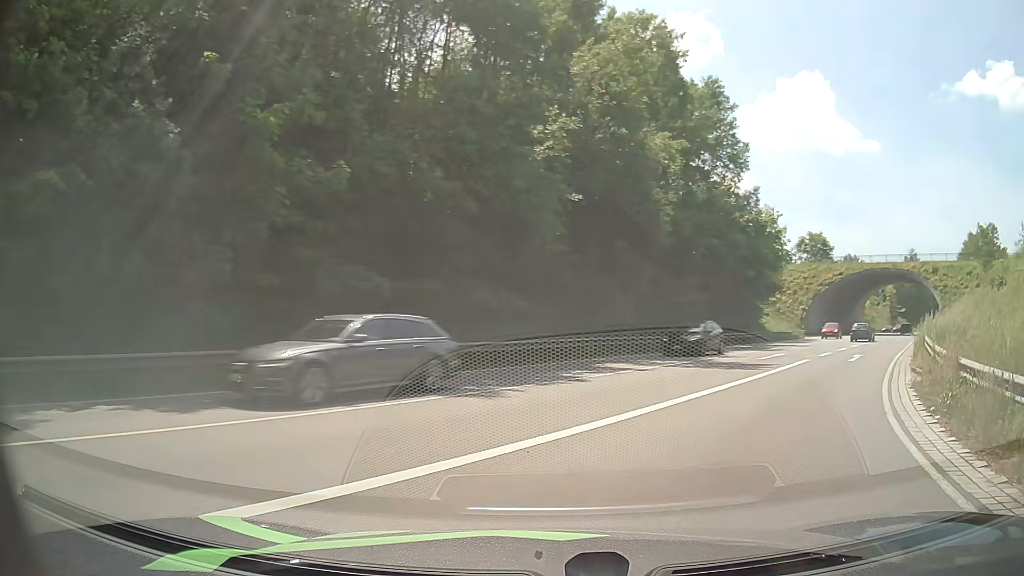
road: primary_link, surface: asphalt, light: Day
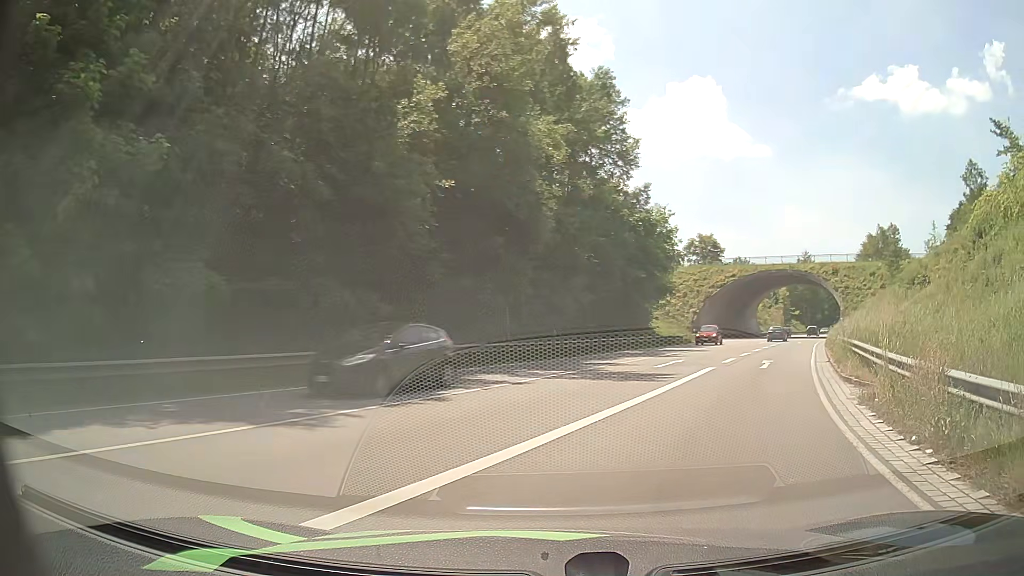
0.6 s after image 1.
(+0.3, +3.1) m; +9°
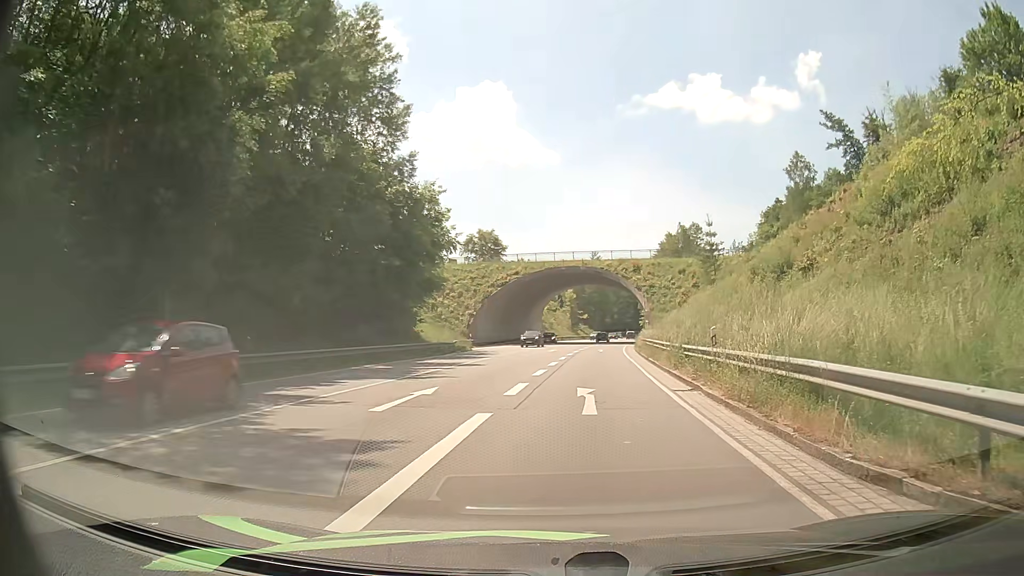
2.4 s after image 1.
(+2.4, +11.0) m; +20°
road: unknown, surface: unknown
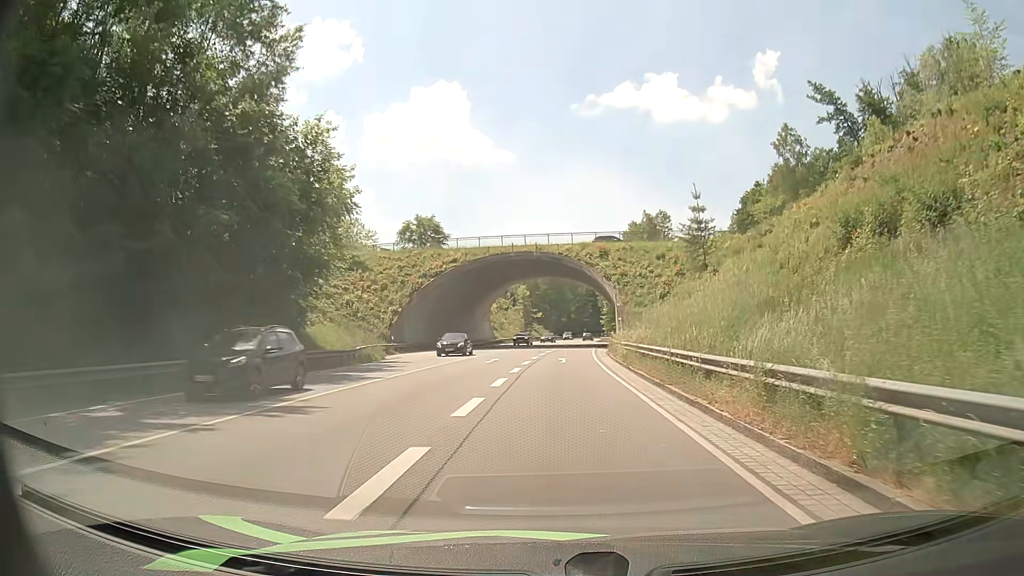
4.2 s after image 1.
(+0.6, +15.4) m; +4°
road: primary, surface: asphalt
